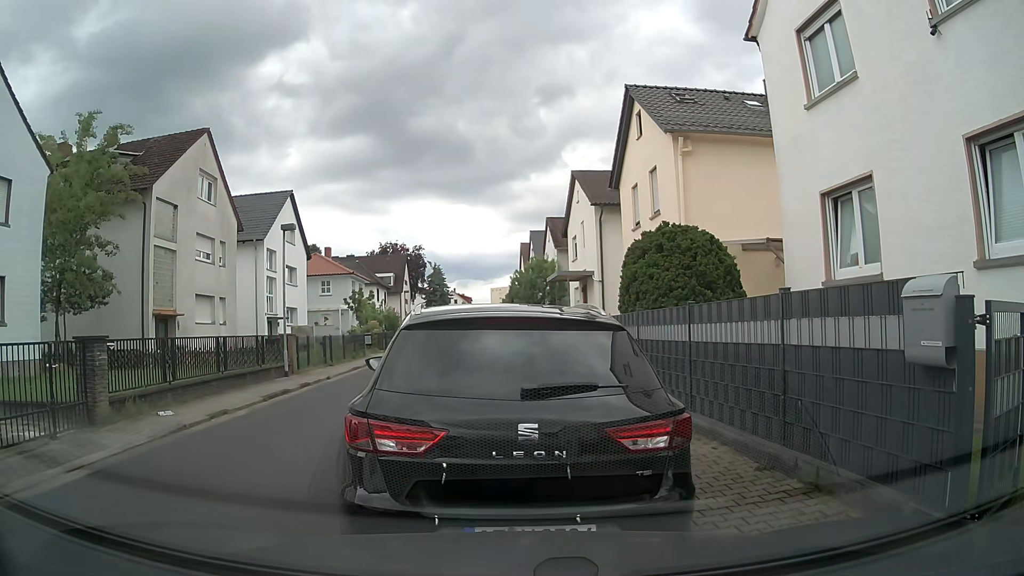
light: Day
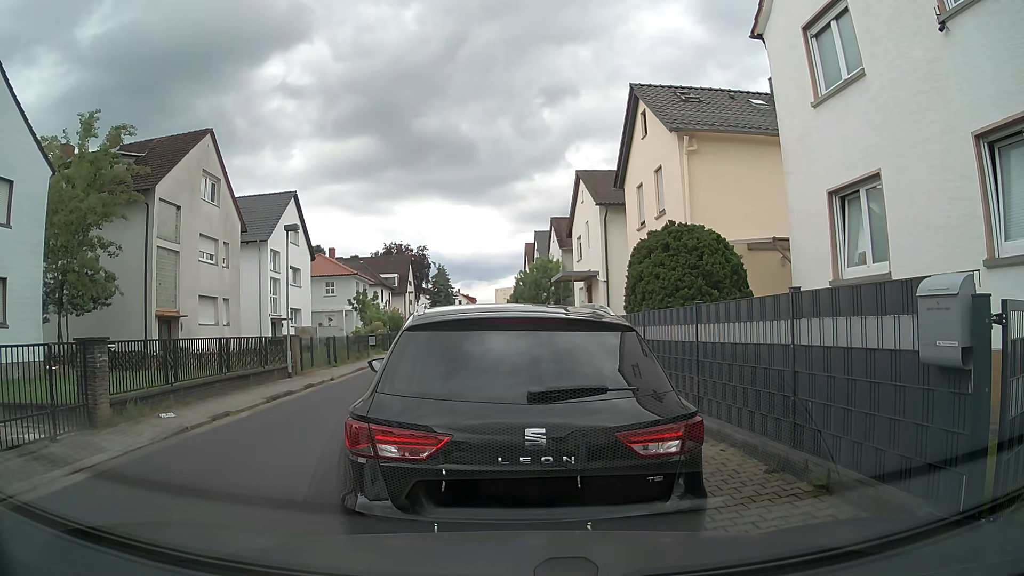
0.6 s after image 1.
(0.0, +0.1) m; 0°
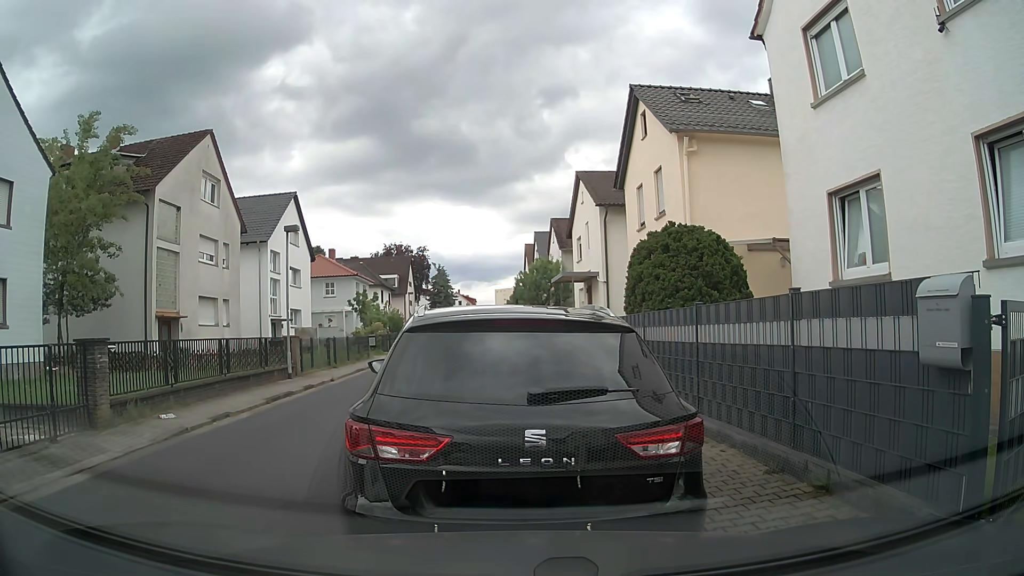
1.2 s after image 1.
(0.0, 0.0) m; 0°
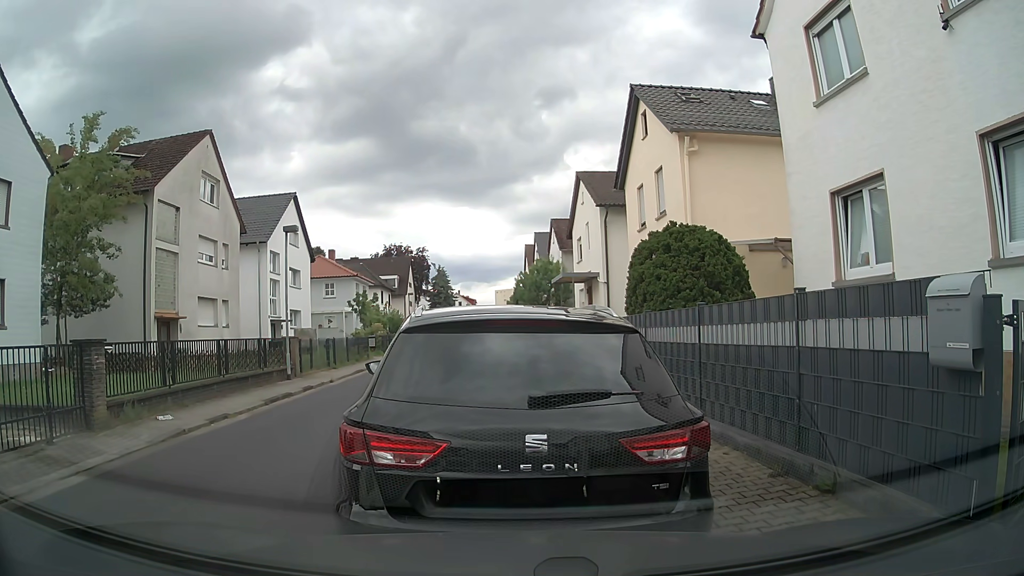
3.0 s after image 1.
(0.0, +0.1) m; 0°
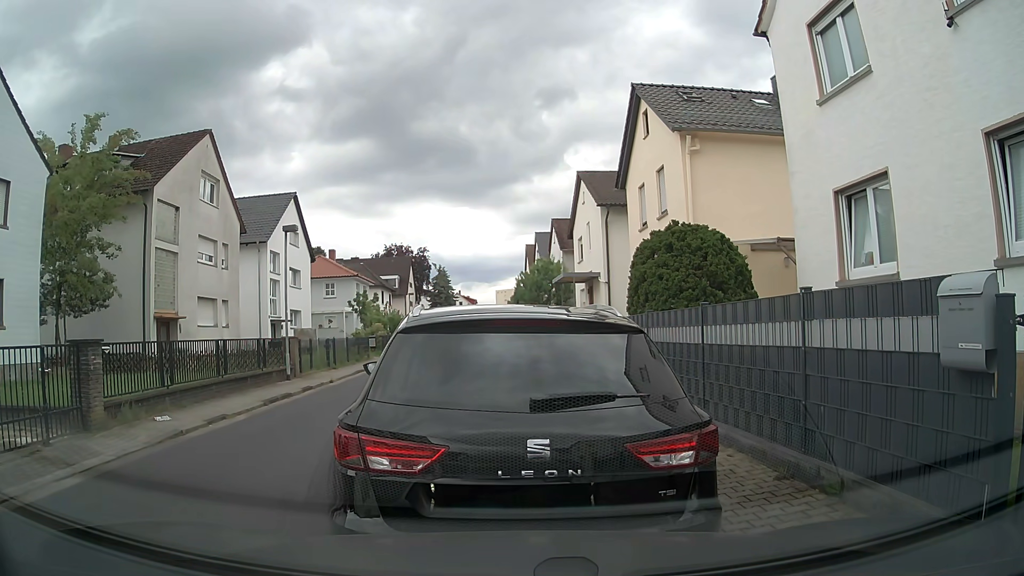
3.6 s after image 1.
(0.0, +0.1) m; 0°
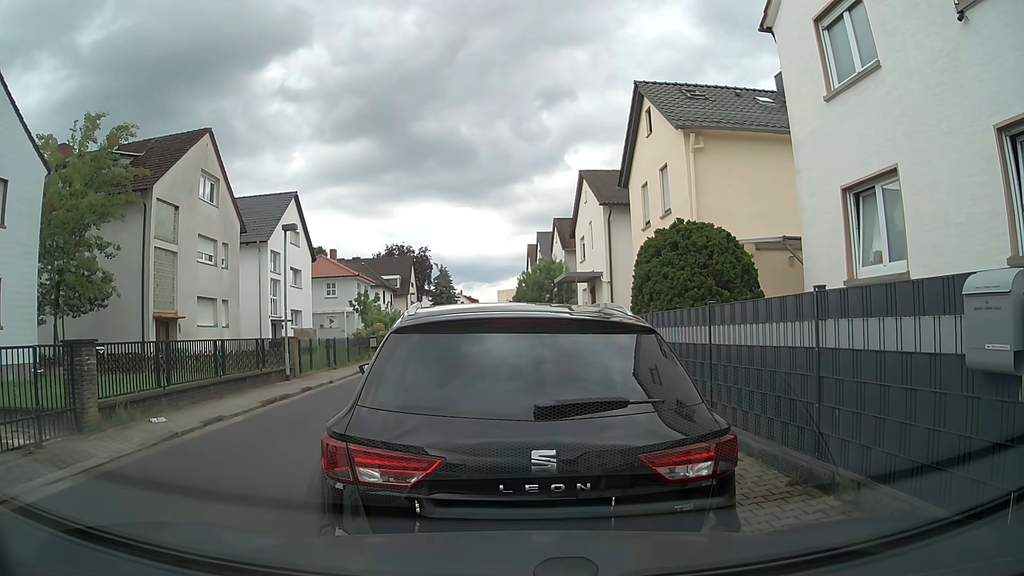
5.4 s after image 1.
(0.0, +0.2) m; 0°
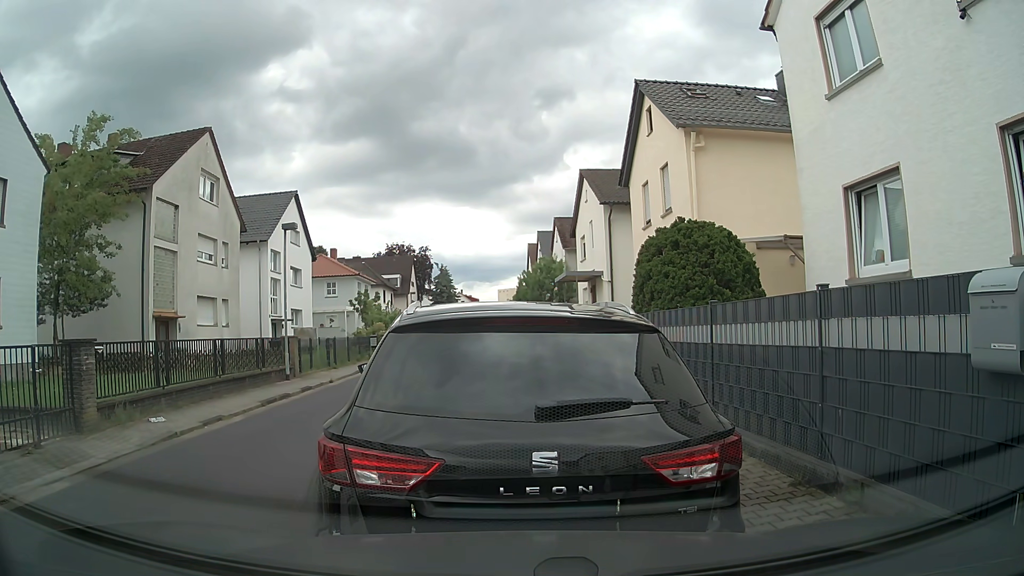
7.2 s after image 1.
(0.0, +0.1) m; 0°
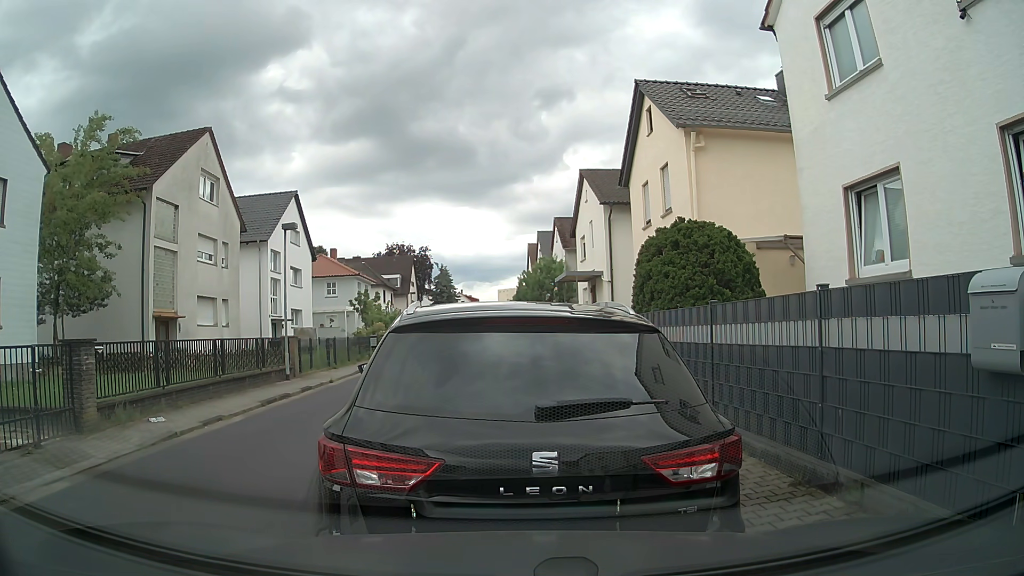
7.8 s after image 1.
(0.0, 0.0) m; 0°
